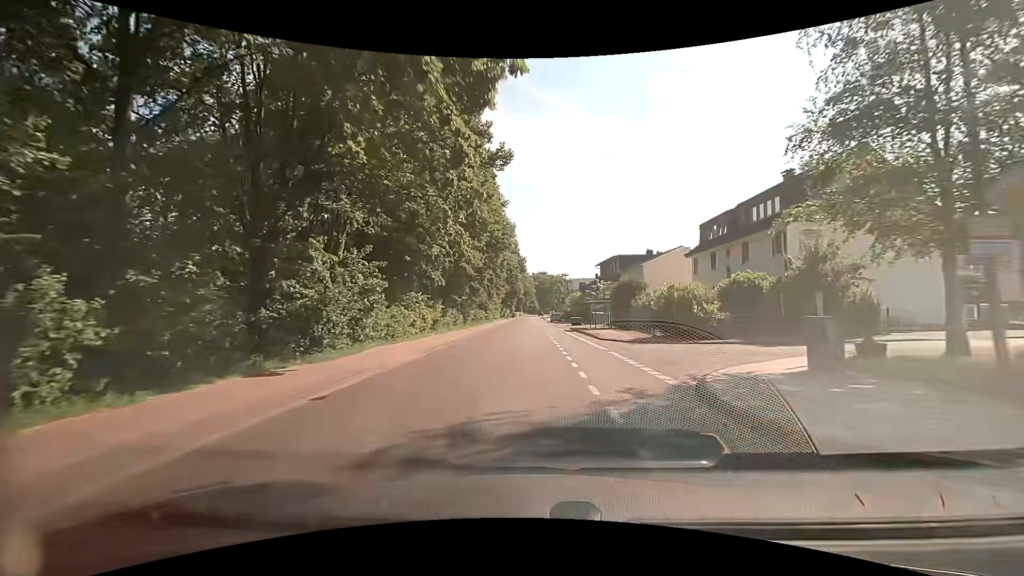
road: tertiary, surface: asphalt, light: Day
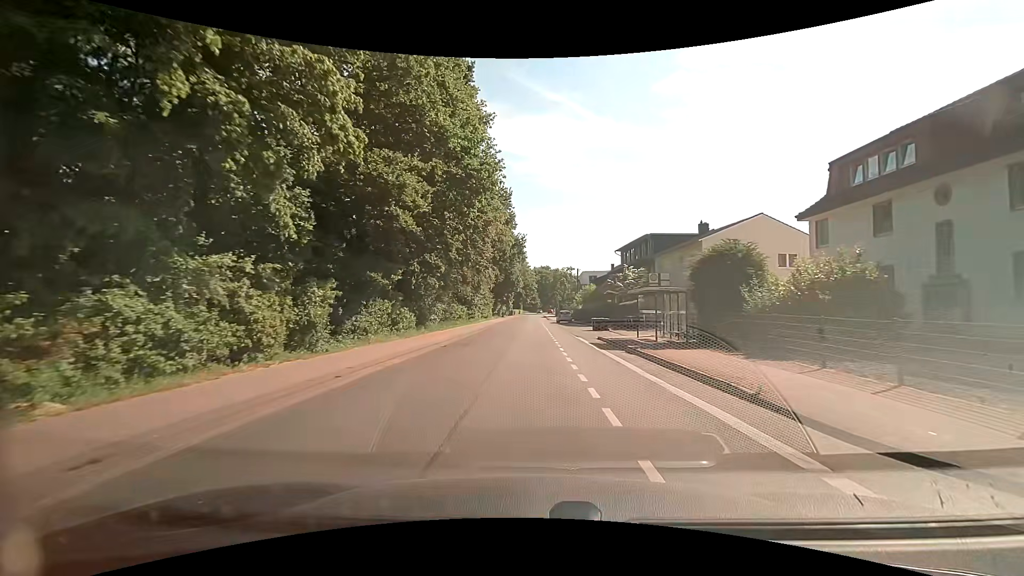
(0.0, +20.7) m; 0°
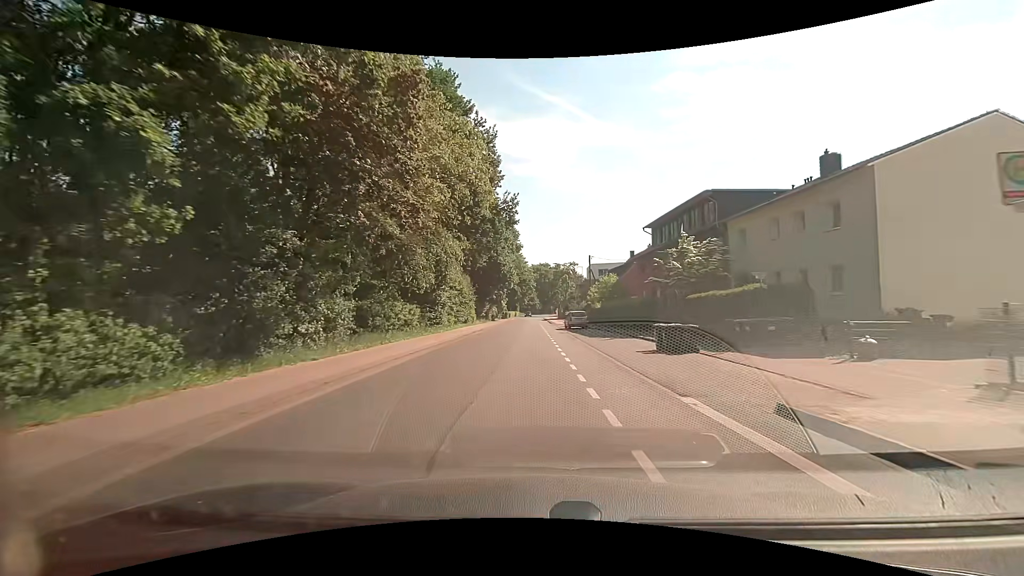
(-0.1, +20.5) m; 0°
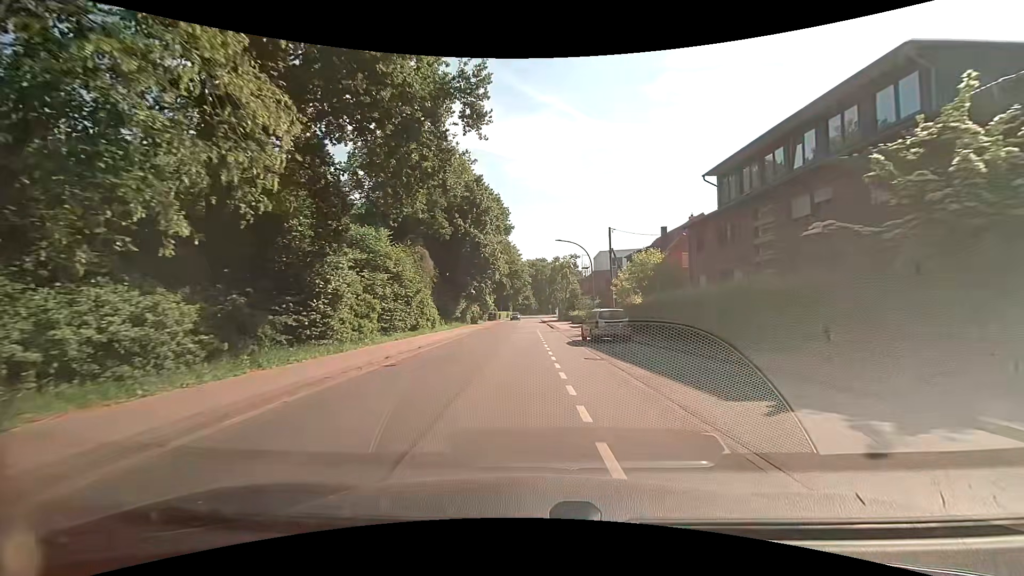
(0.0, +20.3) m; 0°
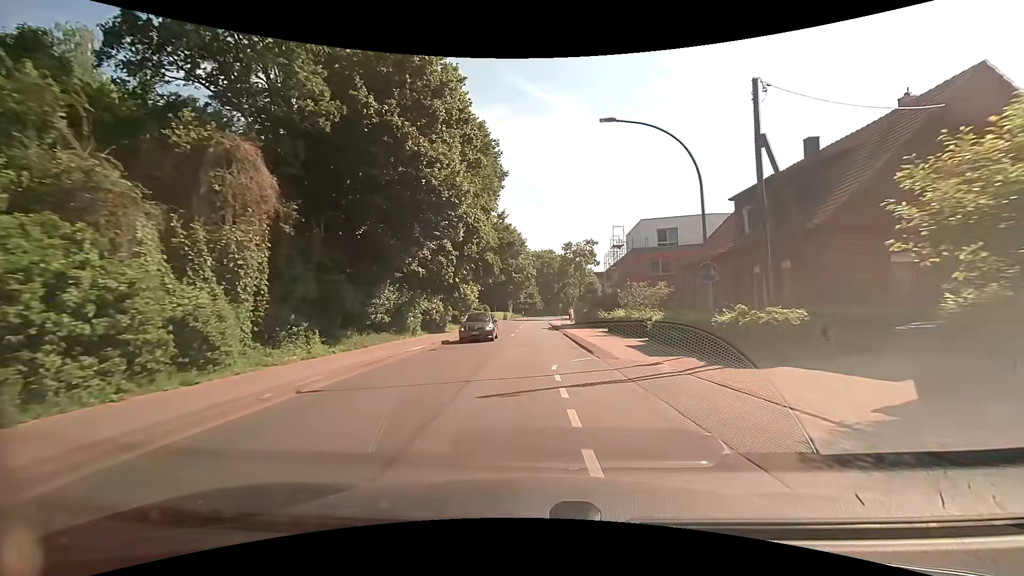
(0.0, +26.9) m; 0°
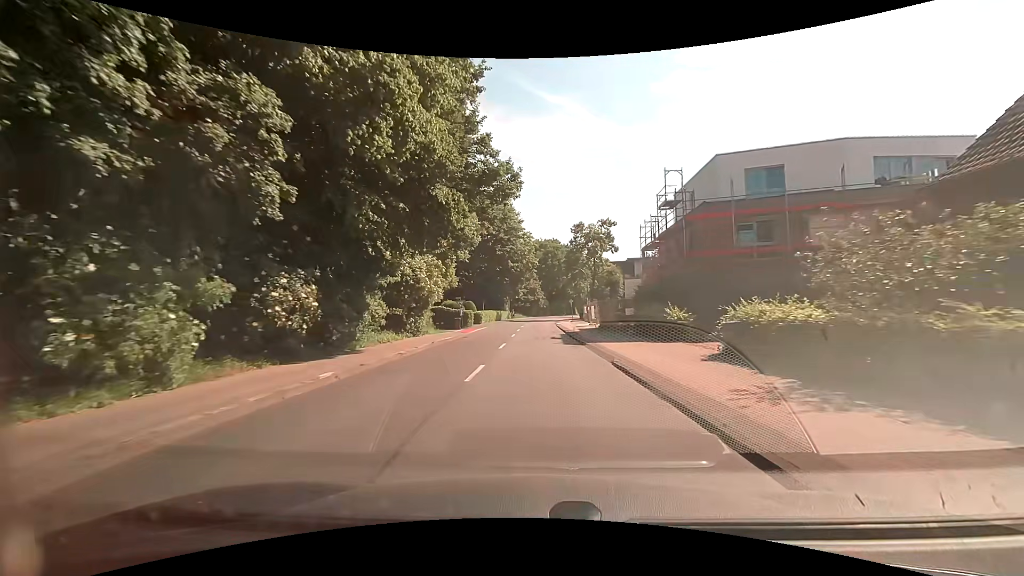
(0.0, +20.4) m; 0°
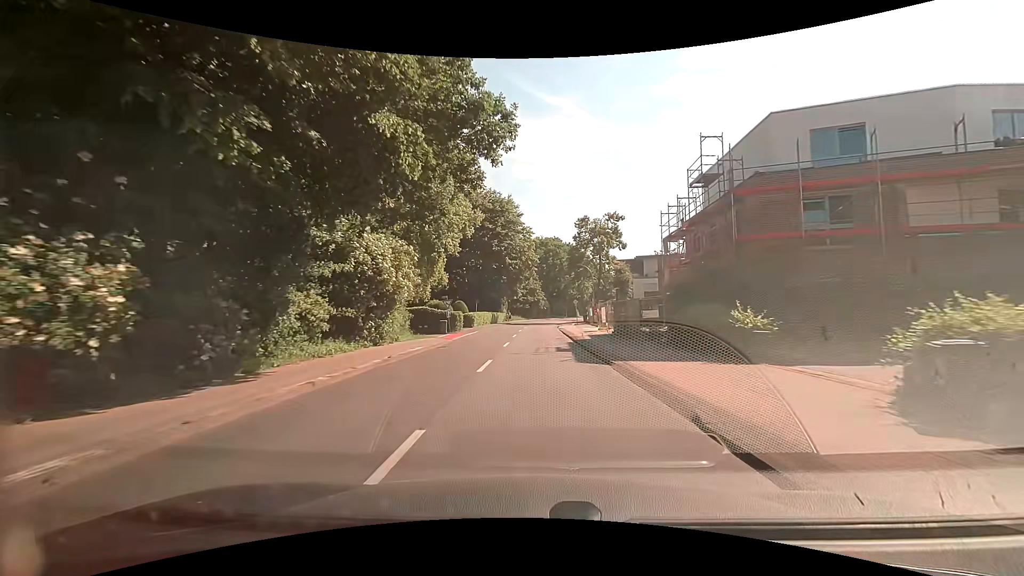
(0.0, +6.9) m; 0°
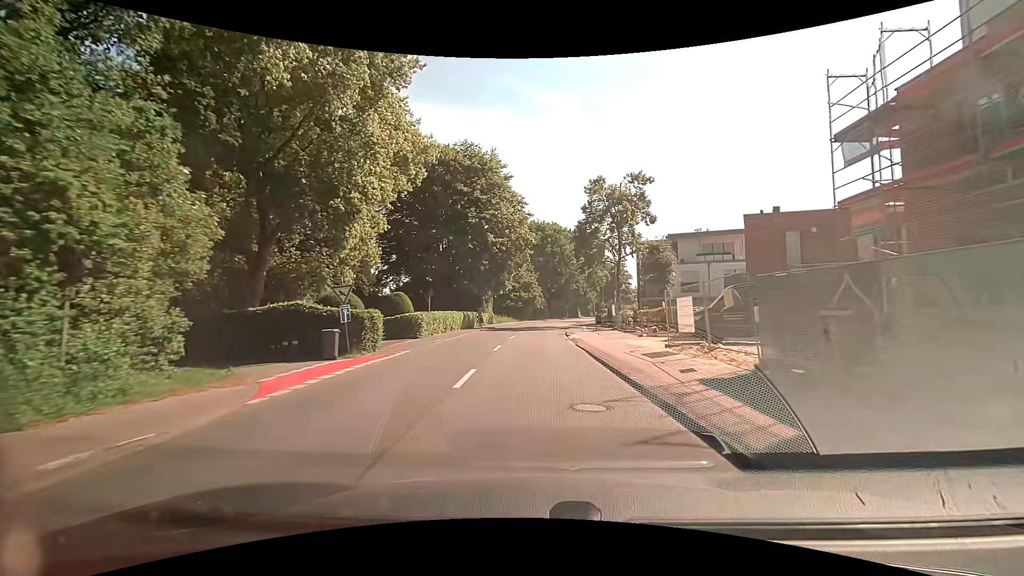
(+0.1, +20.7) m; +1°
(0, +10) (0, +20) (0, +30) (+1, +40) (+1, +50) (+2, +60) (+3, +70) (+5, +80) (+7, +89) (+10, +99) m
